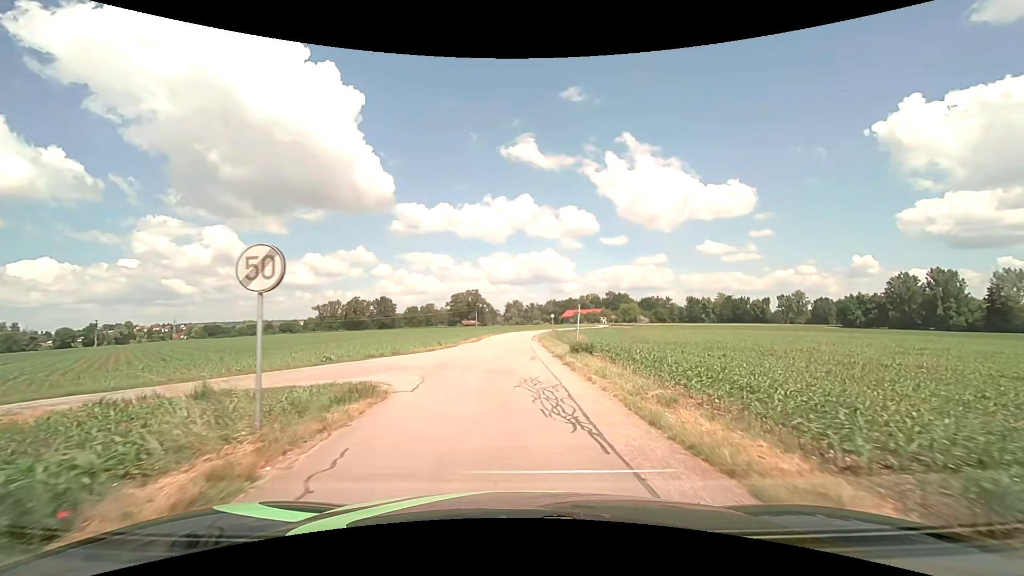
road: unclassified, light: Day
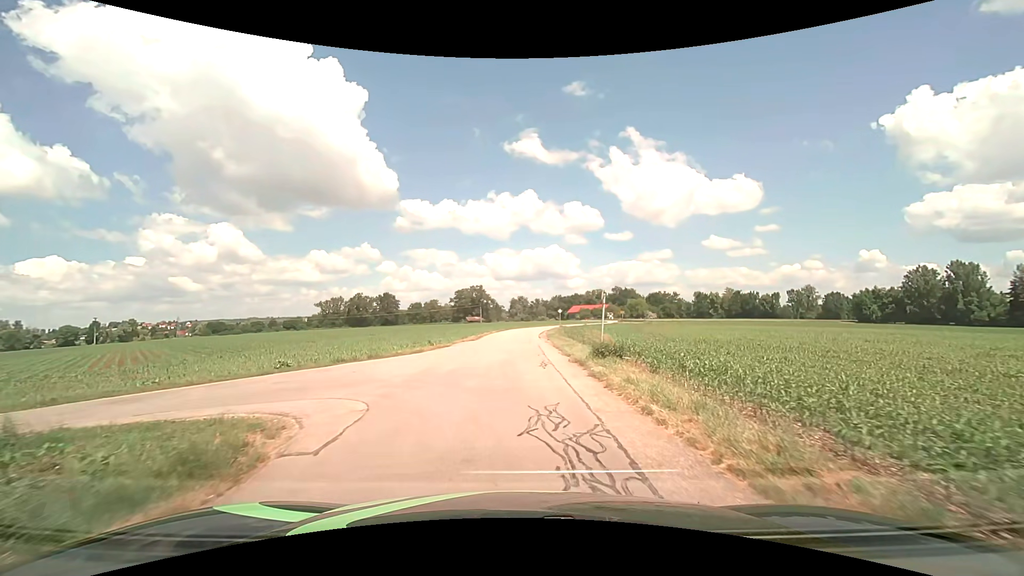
(0.0, +4.9) m; -1°
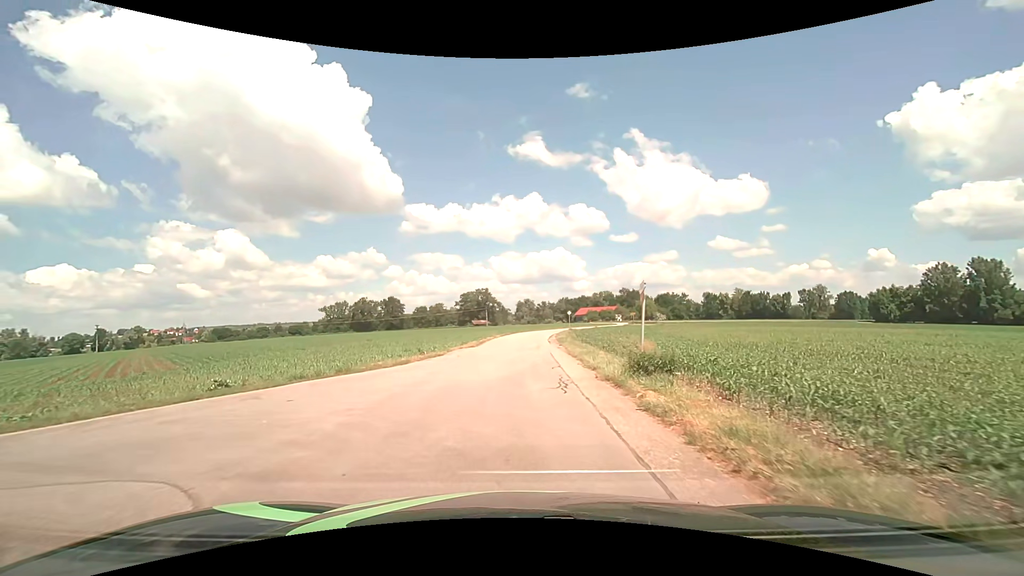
(0.0, +4.3) m; 0°
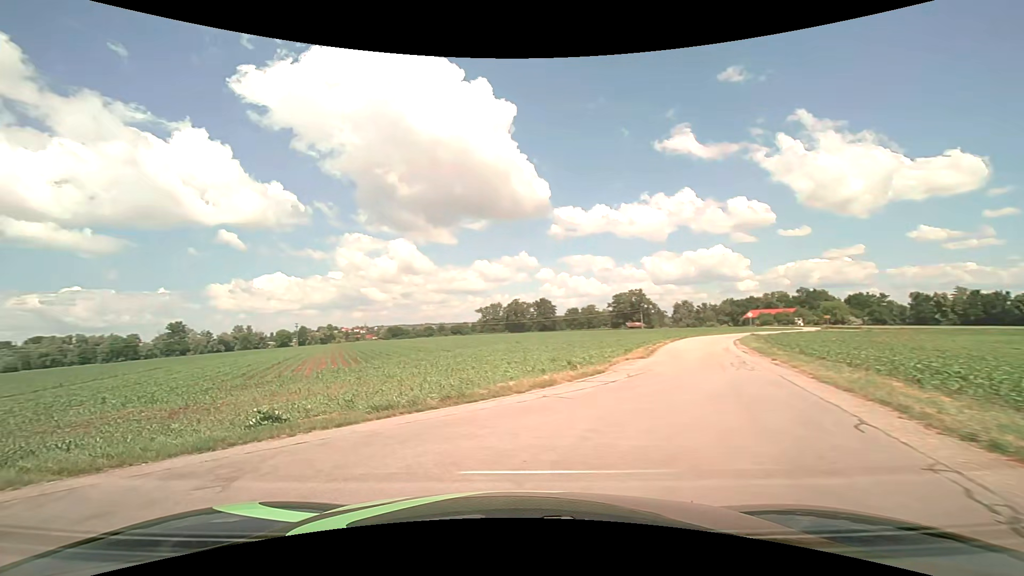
(-0.7, +6.7) m; -17°
